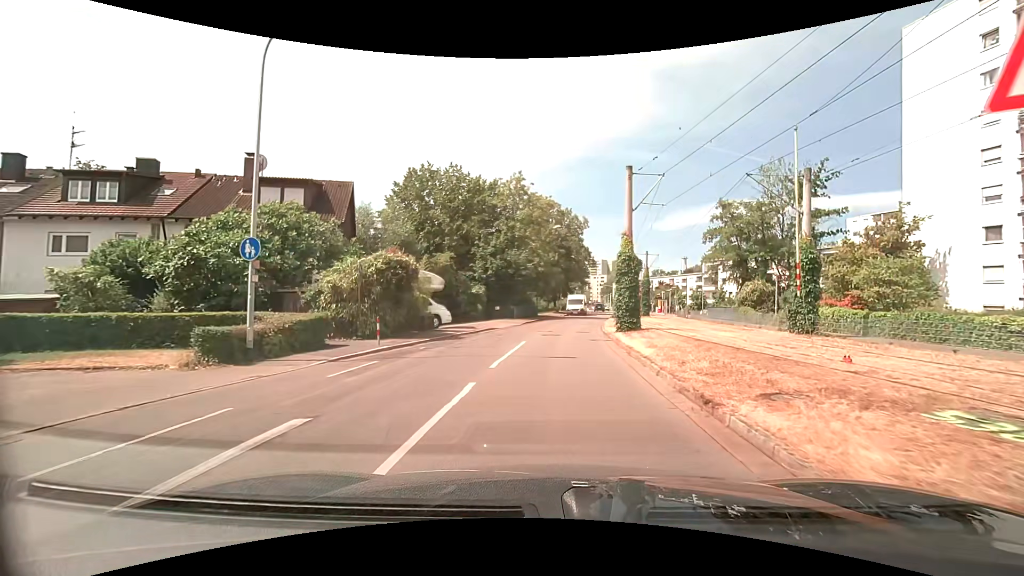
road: residential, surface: asphalt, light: Day
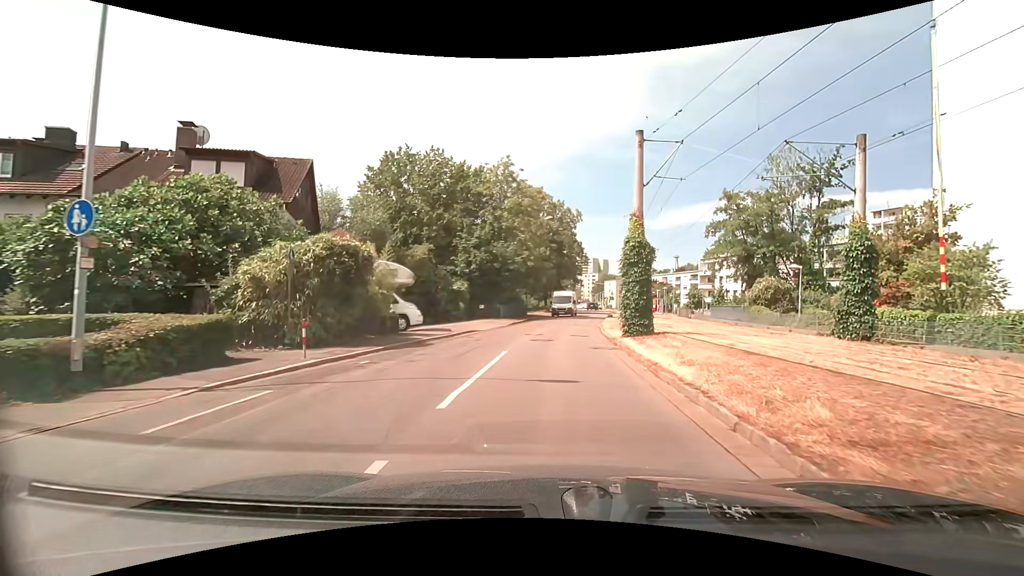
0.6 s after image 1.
(0.0, +4.5) m; +1°
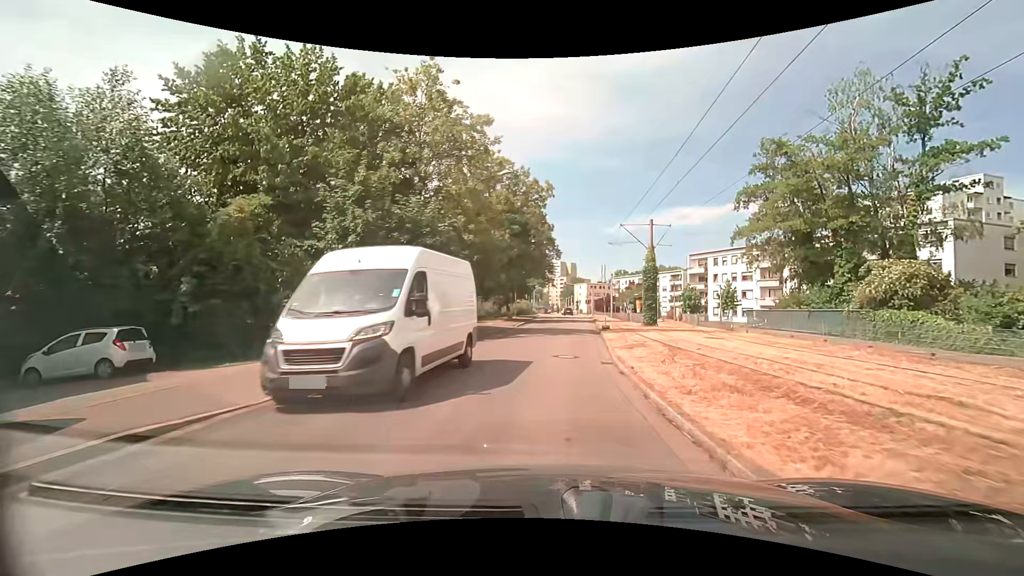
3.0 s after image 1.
(+0.7, +17.8) m; +4°
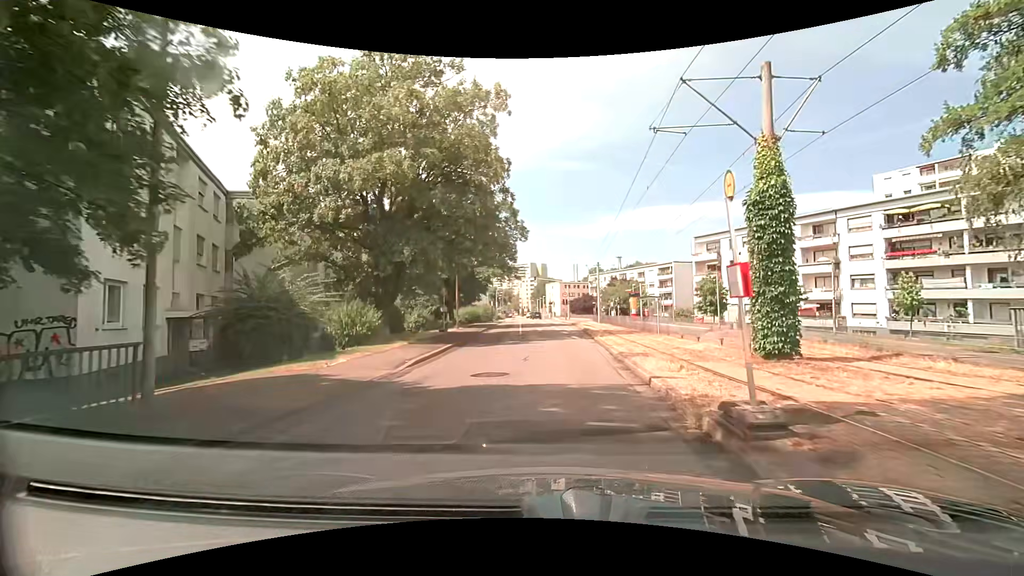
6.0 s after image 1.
(+0.9, +22.2) m; +2°
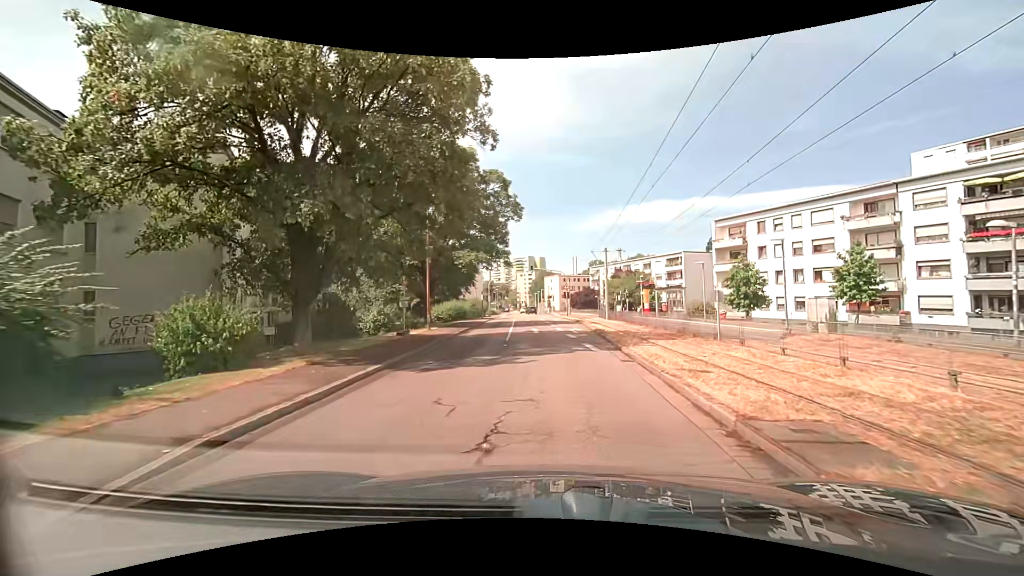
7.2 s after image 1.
(+0.1, +8.9) m; +2°
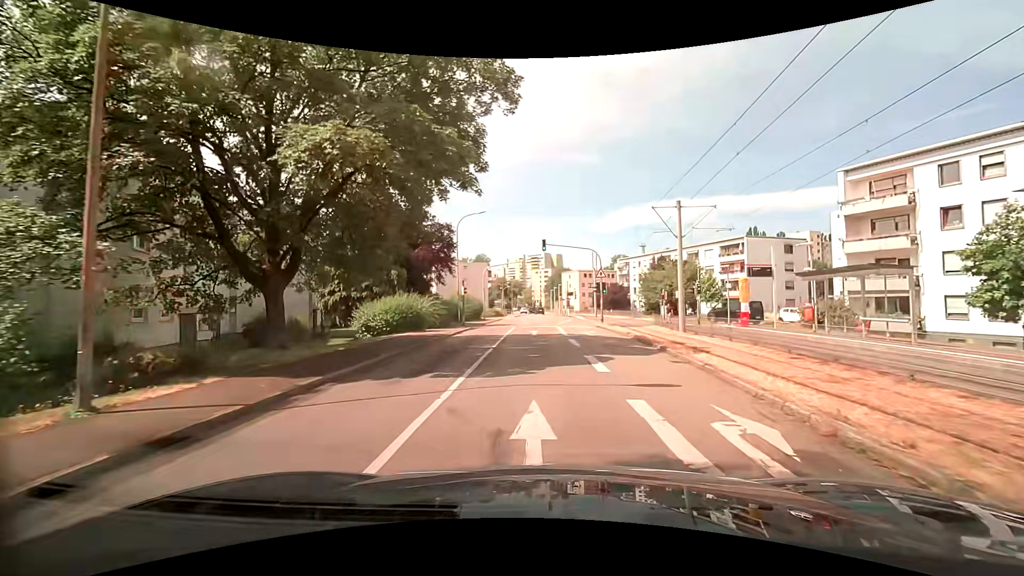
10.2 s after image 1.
(-0.2, +22.4) m; -1°
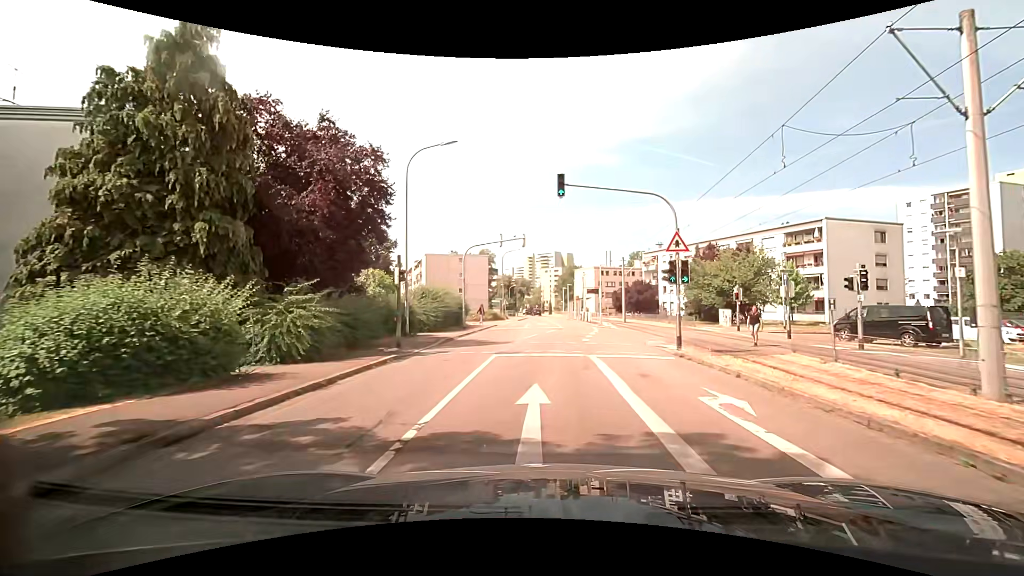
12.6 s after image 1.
(-0.6, +17.9) m; -3°
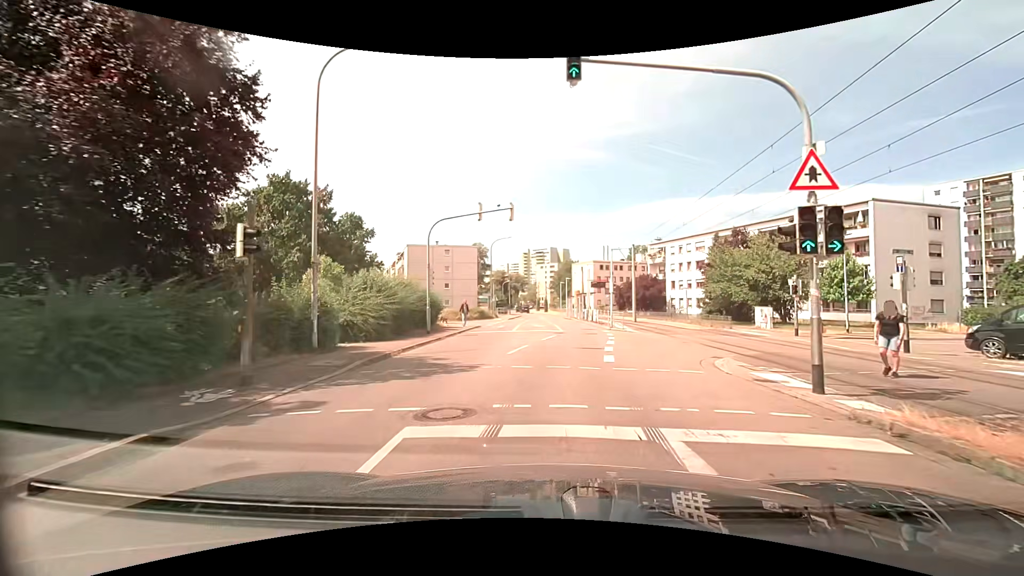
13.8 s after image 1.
(+0.1, +9.0) m; 0°
(0, +10) (+1, +20) (+2, +30) (+2, +40) (+2, +50) (+2, +60) (+2, +70) (+2, +80) (+1, +90) (0, +100) m
